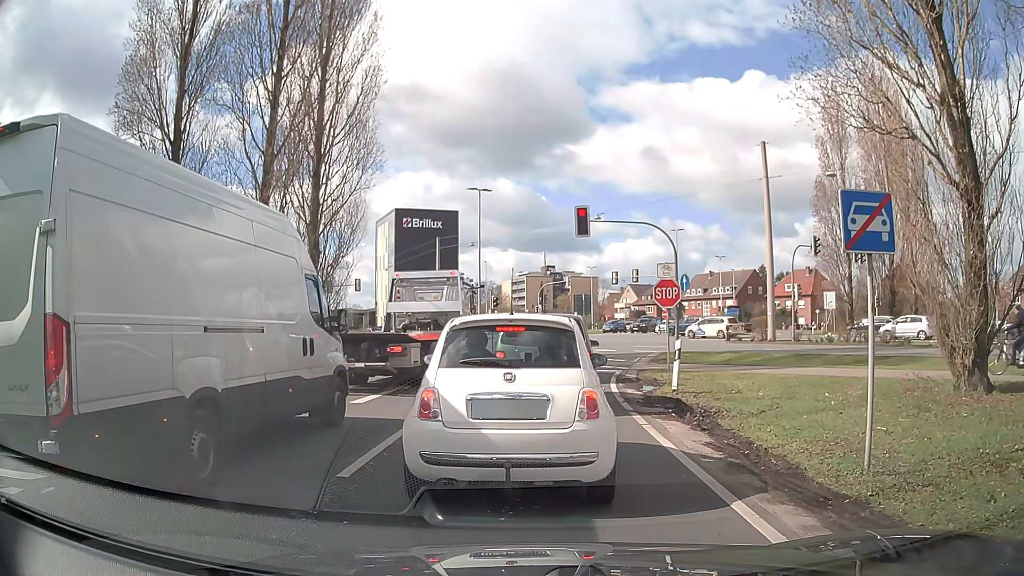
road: trunk_link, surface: asphalt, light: Day
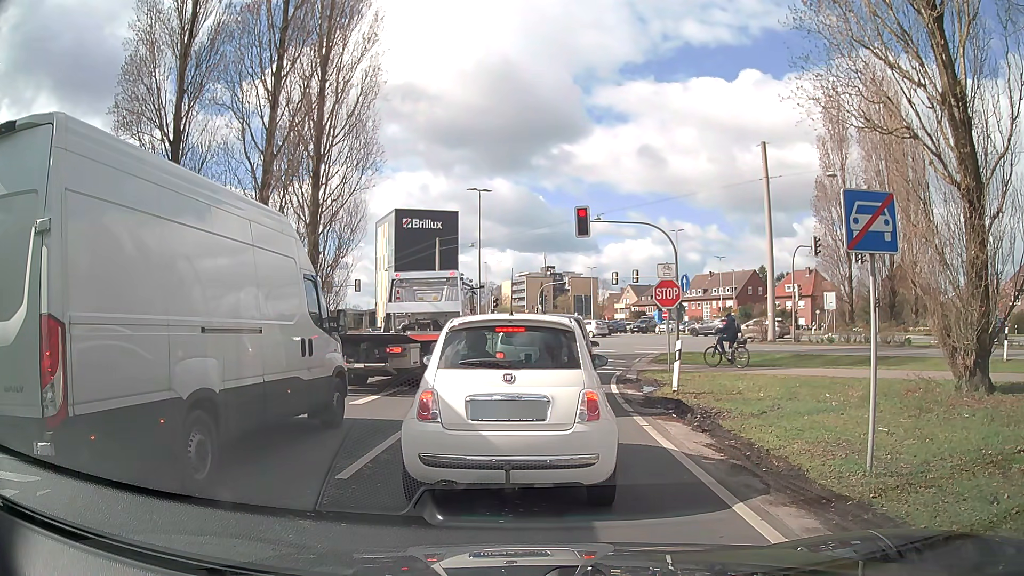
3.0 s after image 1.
(0.0, +0.1) m; 0°
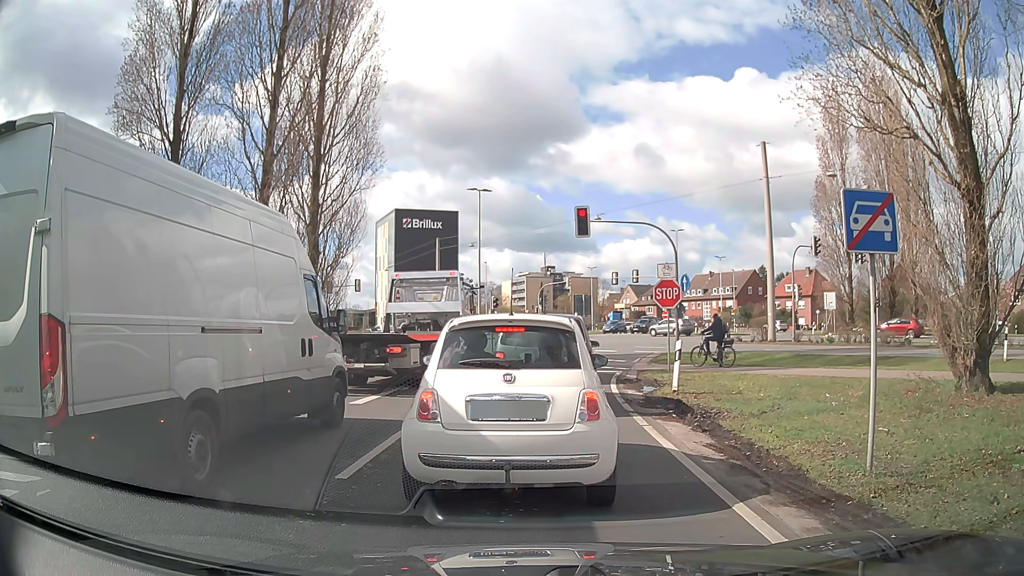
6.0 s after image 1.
(0.0, 0.0) m; 0°
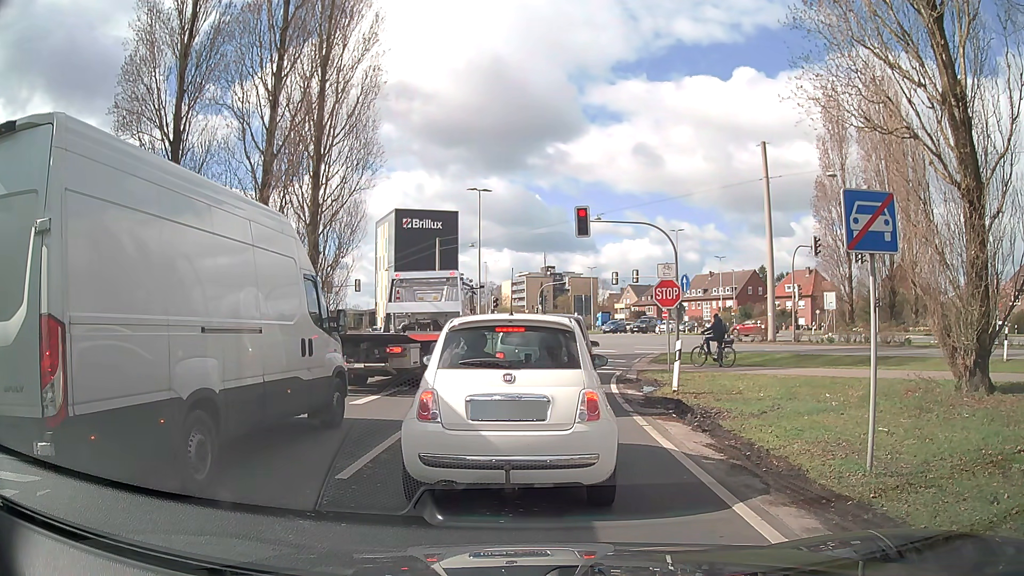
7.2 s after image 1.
(0.0, 0.0) m; 0°
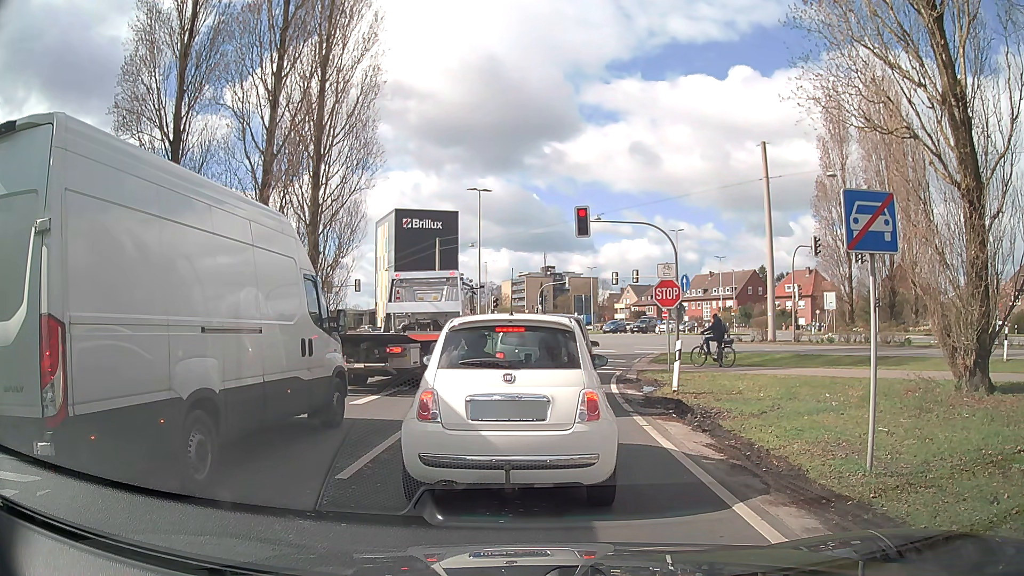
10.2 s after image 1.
(0.0, 0.0) m; 0°
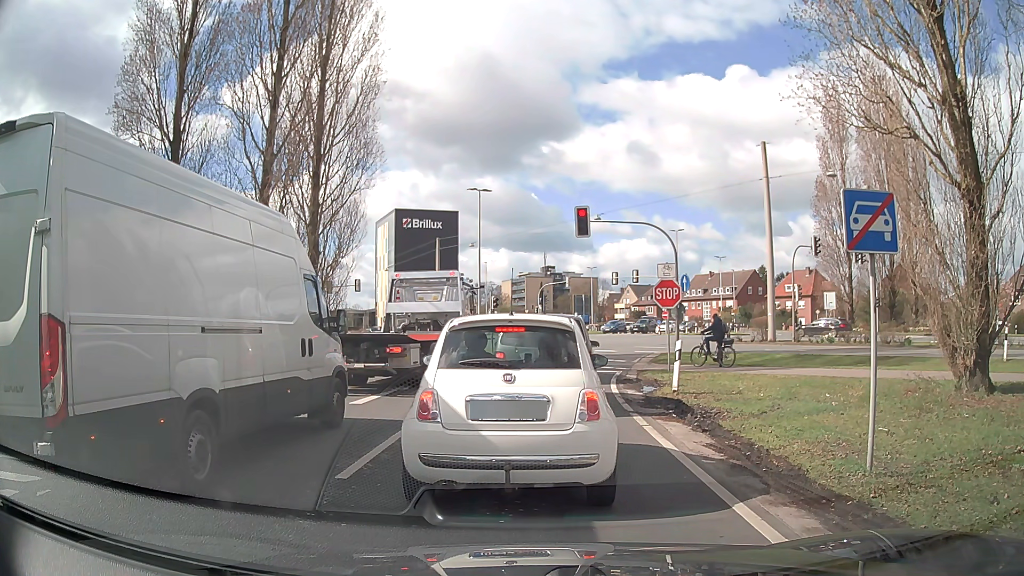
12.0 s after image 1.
(0.0, 0.0) m; 0°
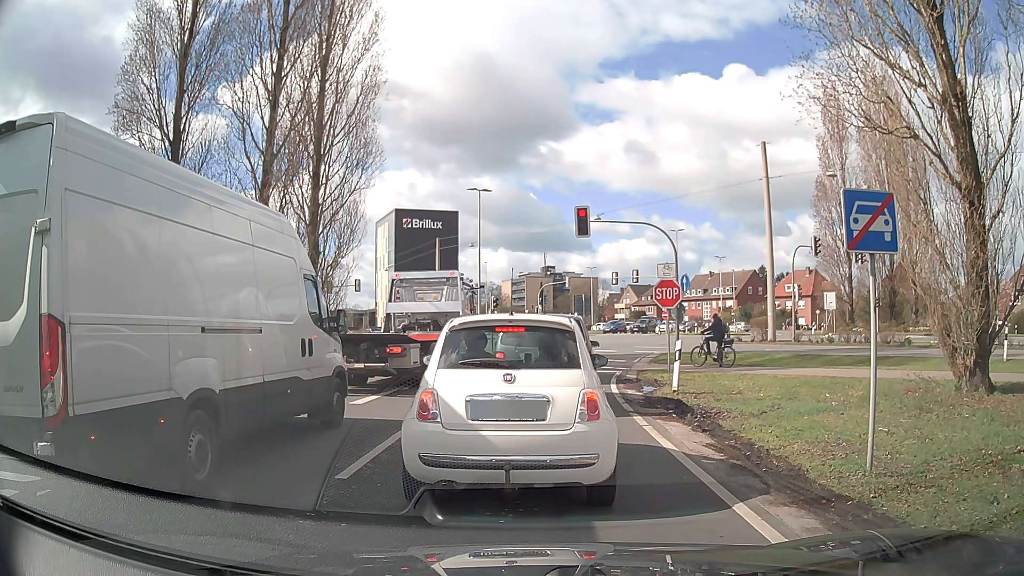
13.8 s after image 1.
(0.0, 0.0) m; 0°
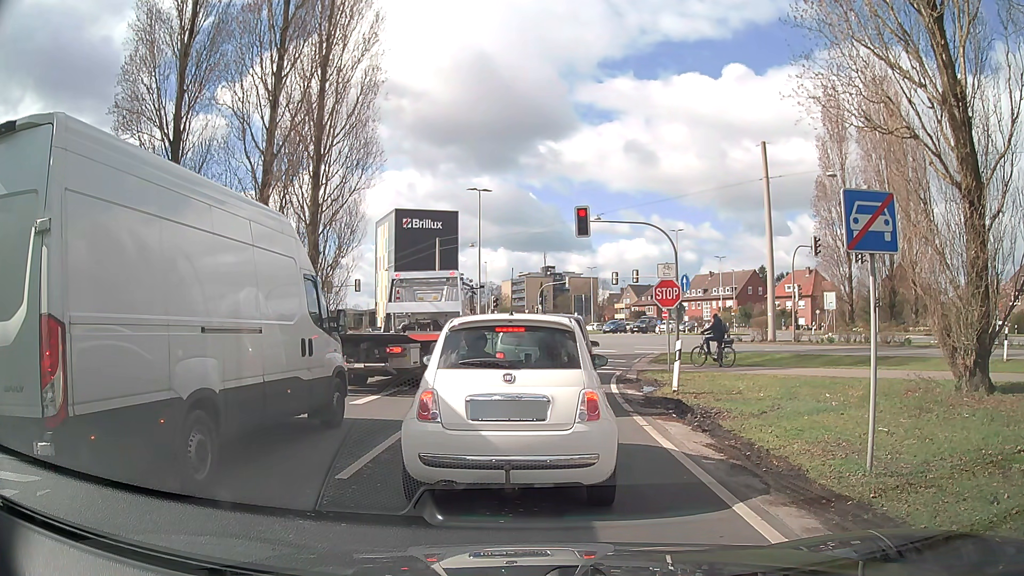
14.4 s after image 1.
(0.0, 0.0) m; 0°
(0, +10) (+1, +20) (+3, +30) (+6, +39) (+12, +48) (+18, +55) (+24, +63) (+29, +72) (+33, +81) (+34, +91) m
